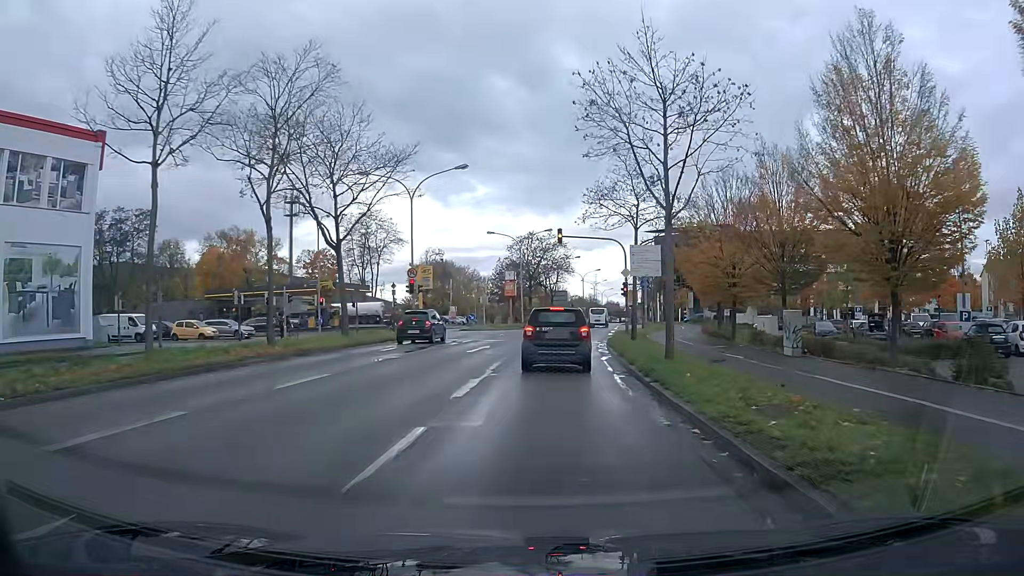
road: primary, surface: asphalt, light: Day
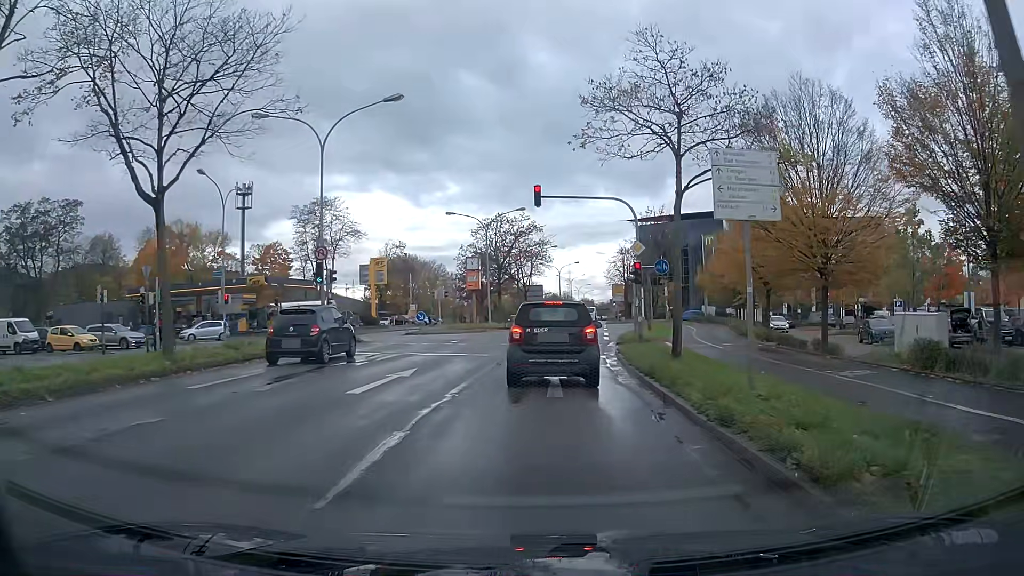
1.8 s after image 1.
(+0.3, +12.0) m; +2°
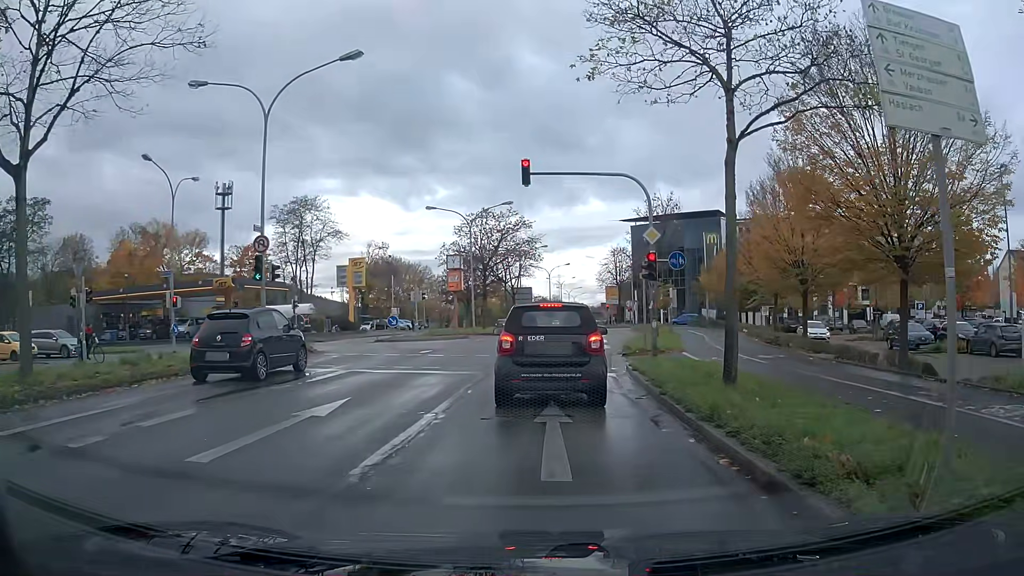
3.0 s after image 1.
(0.0, +4.7) m; 0°
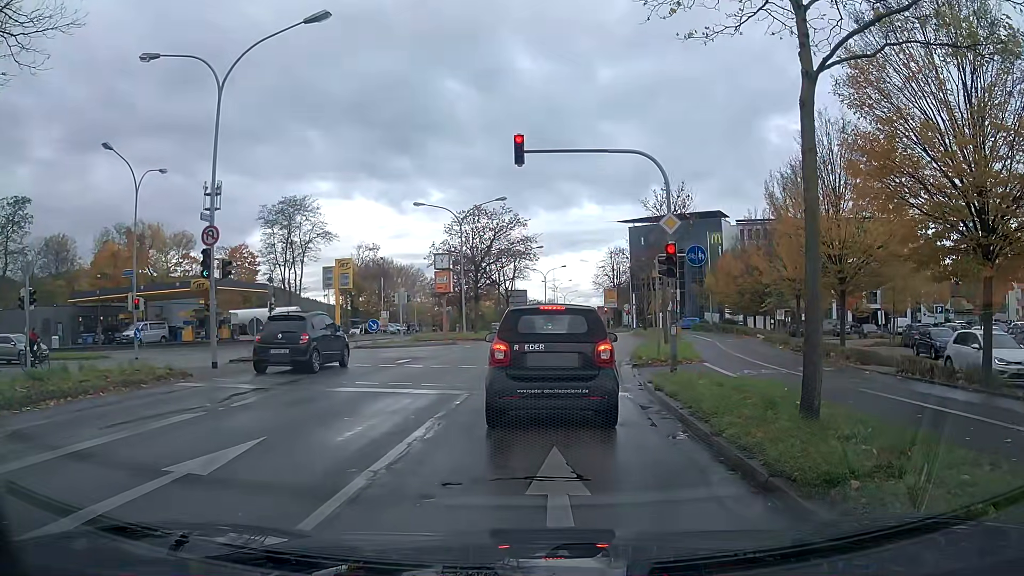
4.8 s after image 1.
(0.0, +3.1) m; +1°
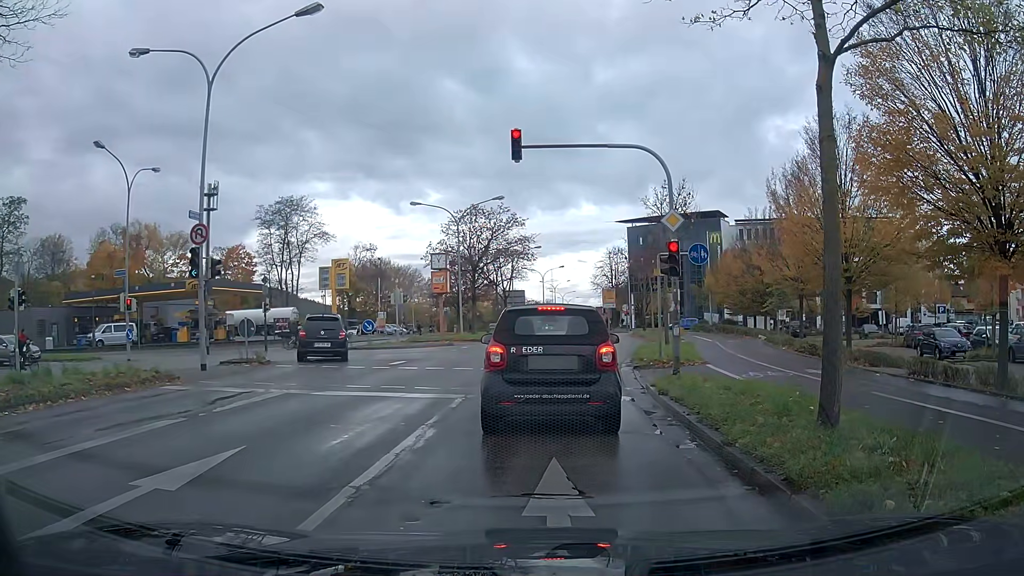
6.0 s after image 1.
(0.0, +0.5) m; 0°
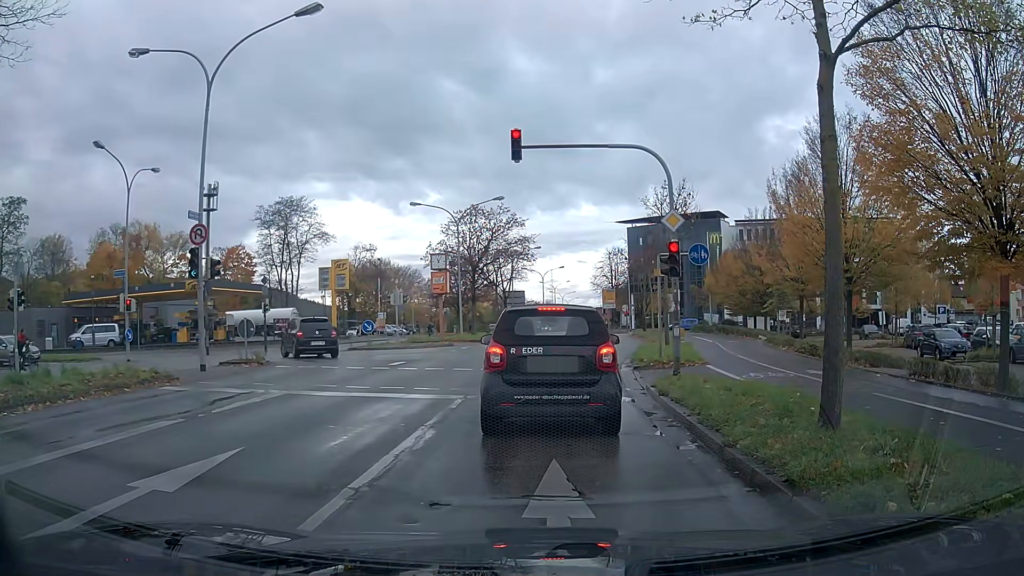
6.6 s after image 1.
(0.0, +0.1) m; 0°
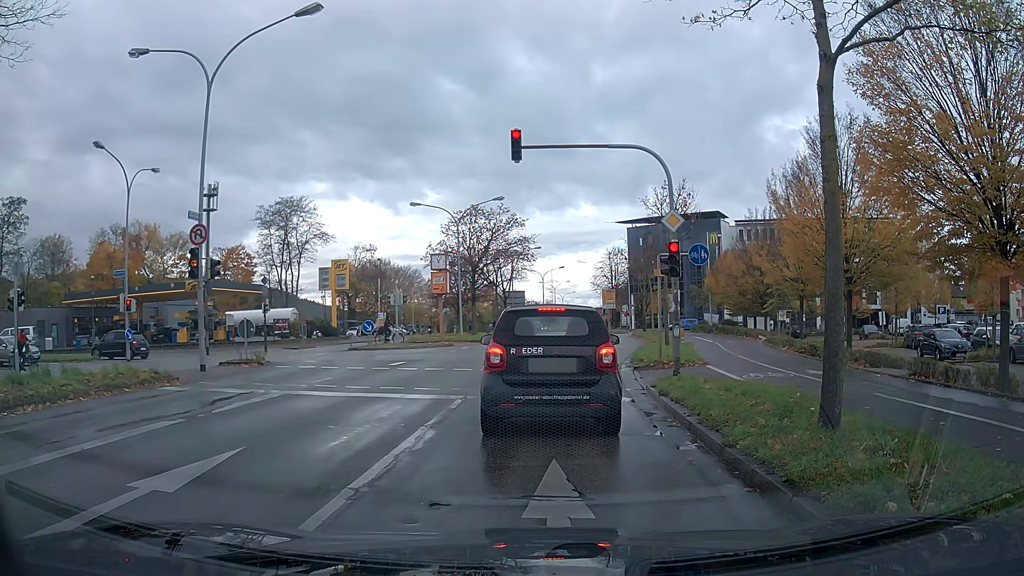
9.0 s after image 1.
(0.0, +0.1) m; 0°
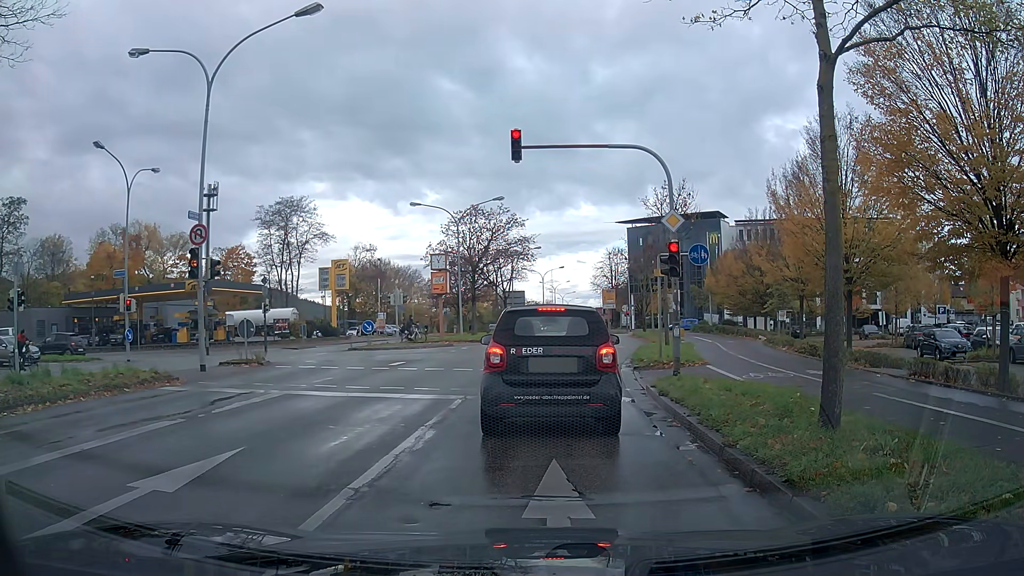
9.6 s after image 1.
(0.0, 0.0) m; 0°
